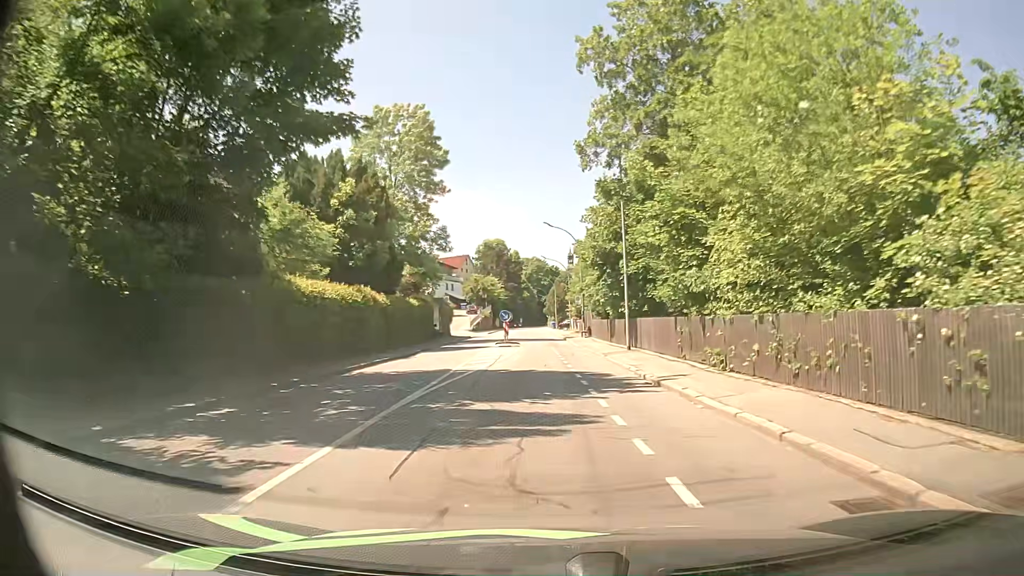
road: tertiary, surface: asphalt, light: Day
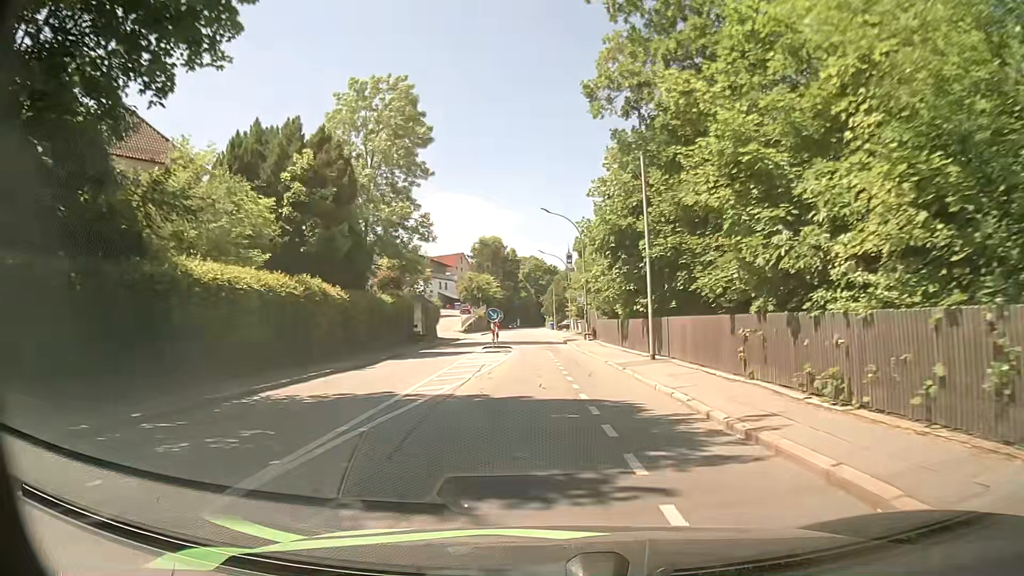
(0.0, +6.8) m; -1°
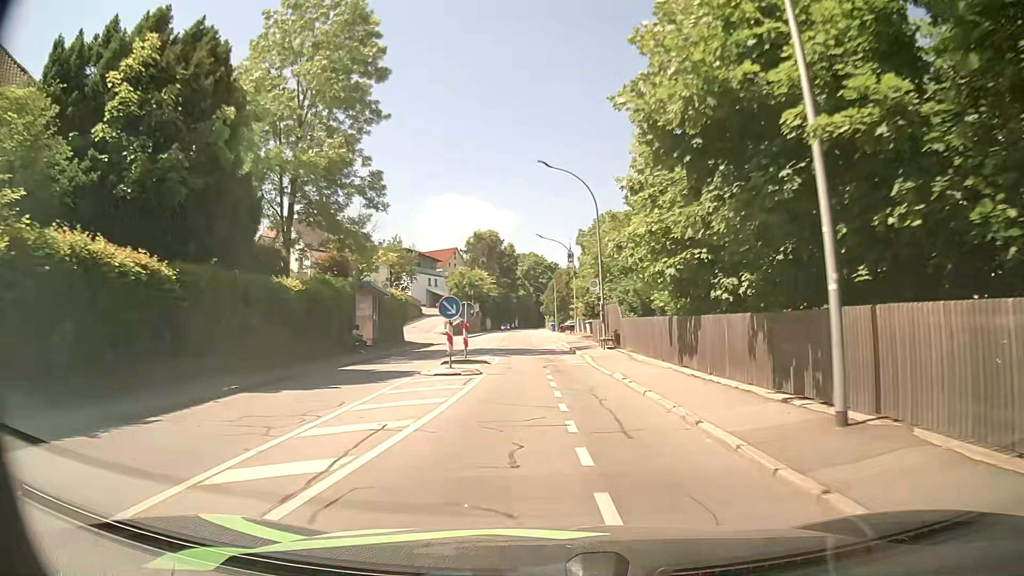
(+0.1, +13.7) m; 0°
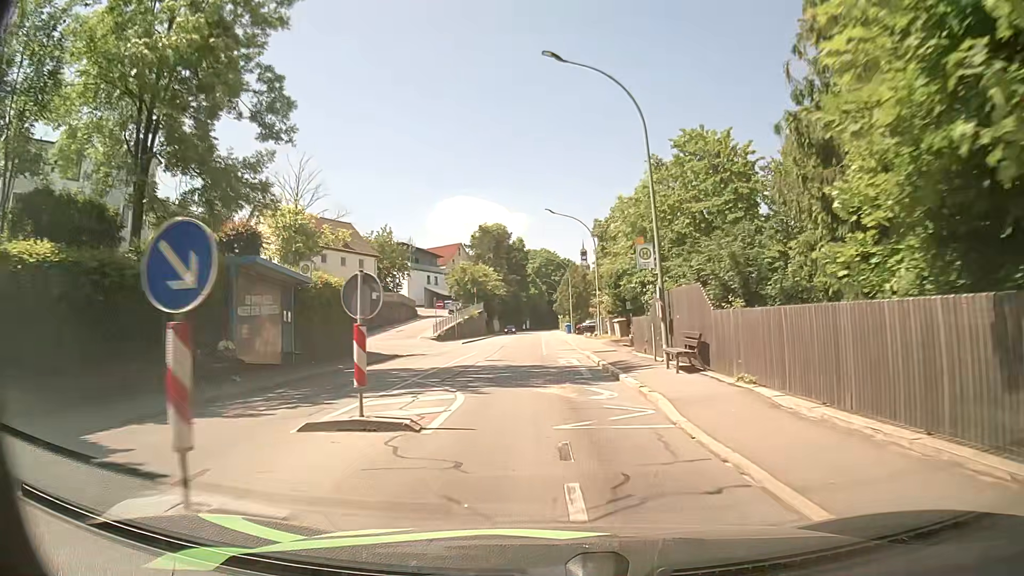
(-0.2, +13.7) m; -1°
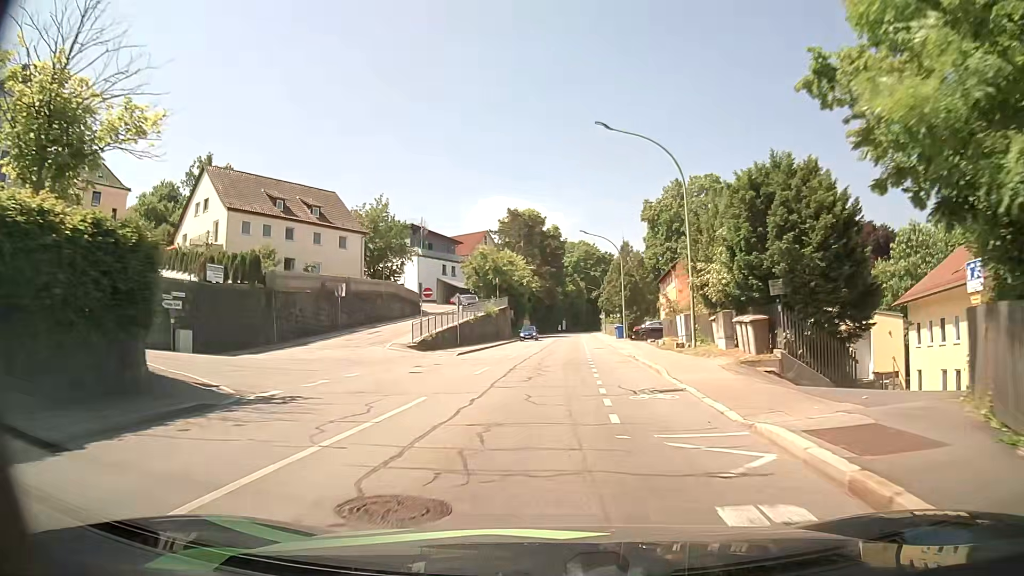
(-0.6, +20.6) m; -3°
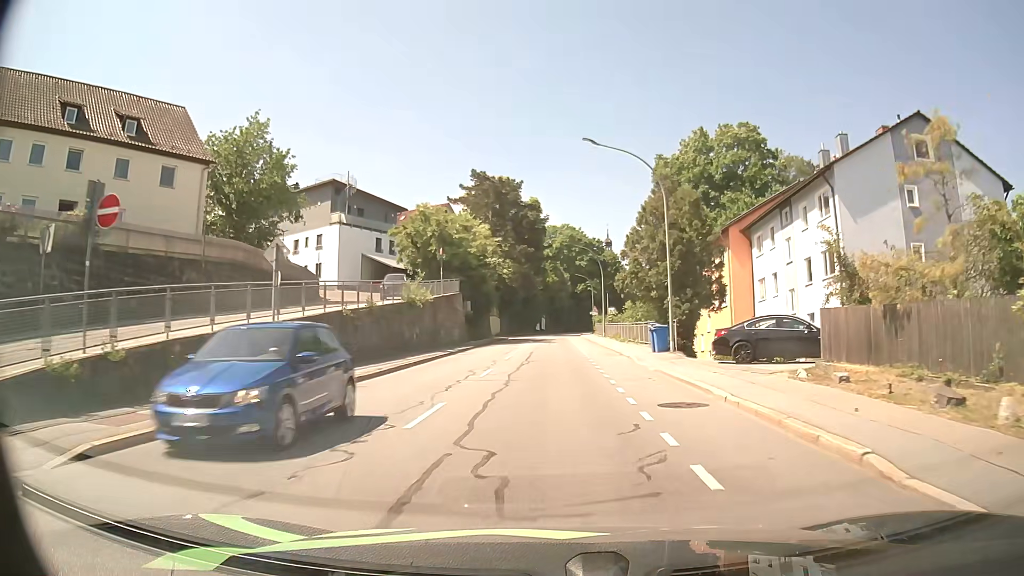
(+0.4, +27.9) m; +2°
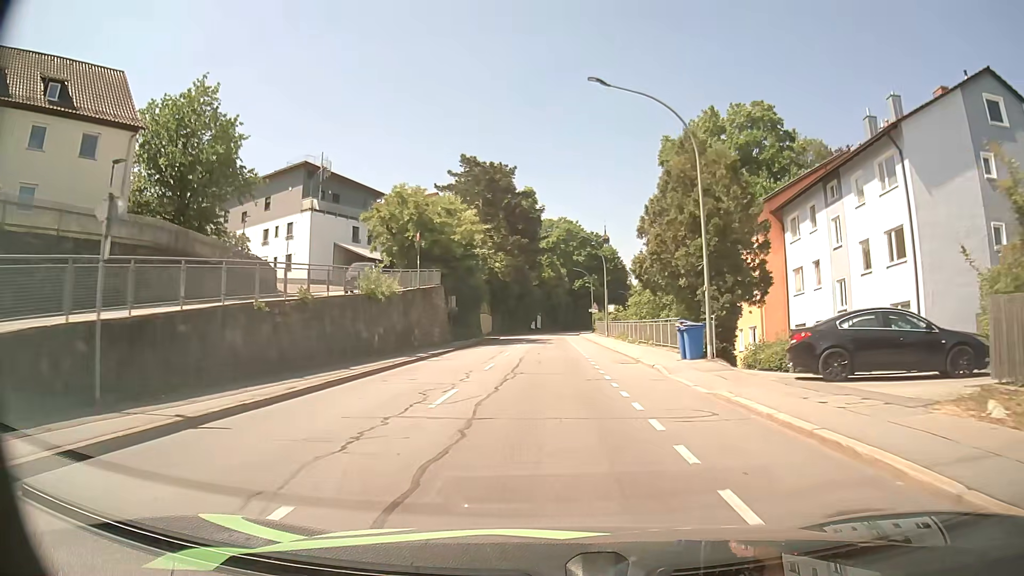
(0.0, +7.1) m; 0°
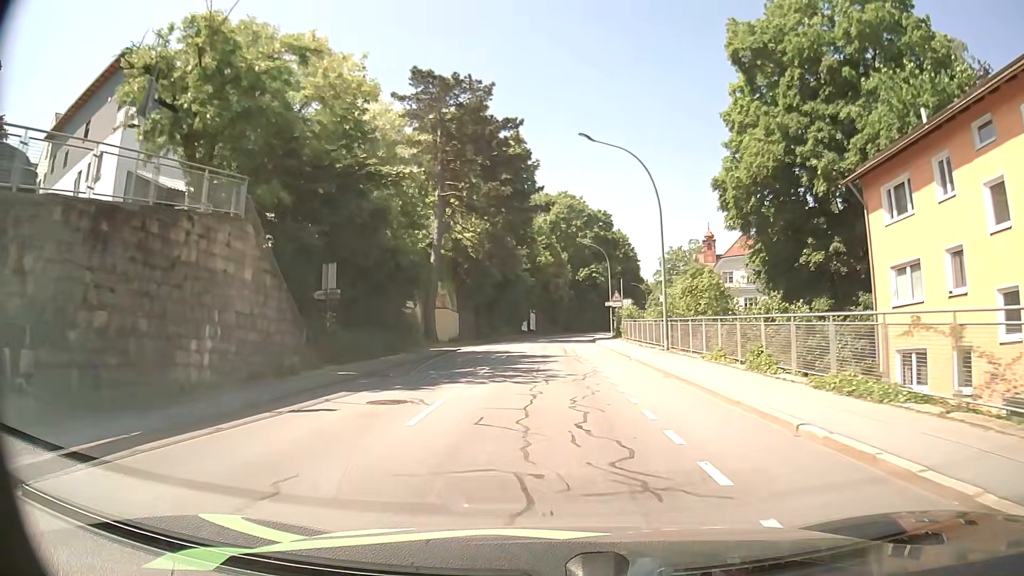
(0.0, +29.0) m; +1°
